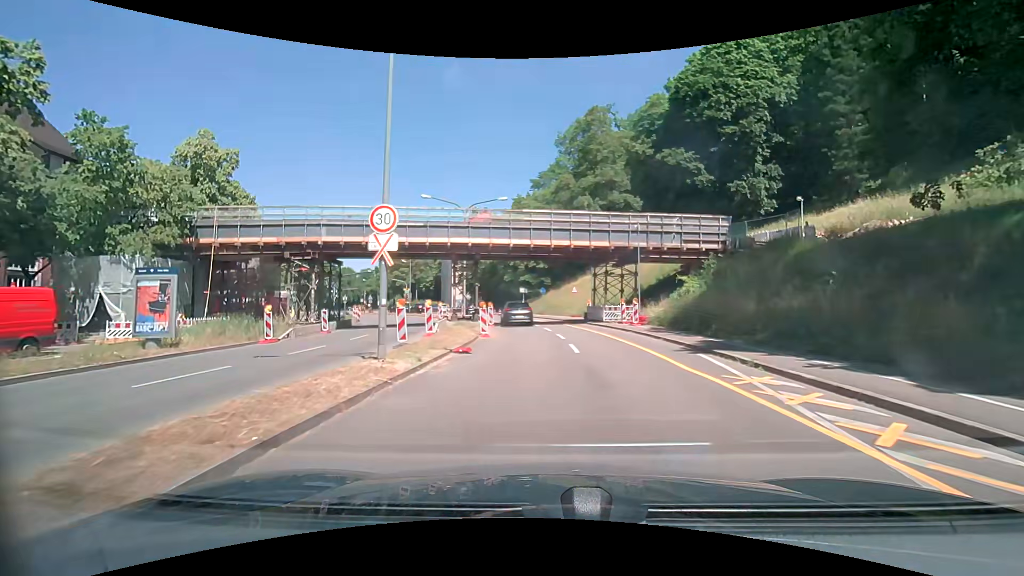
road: primary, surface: asphalt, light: Day
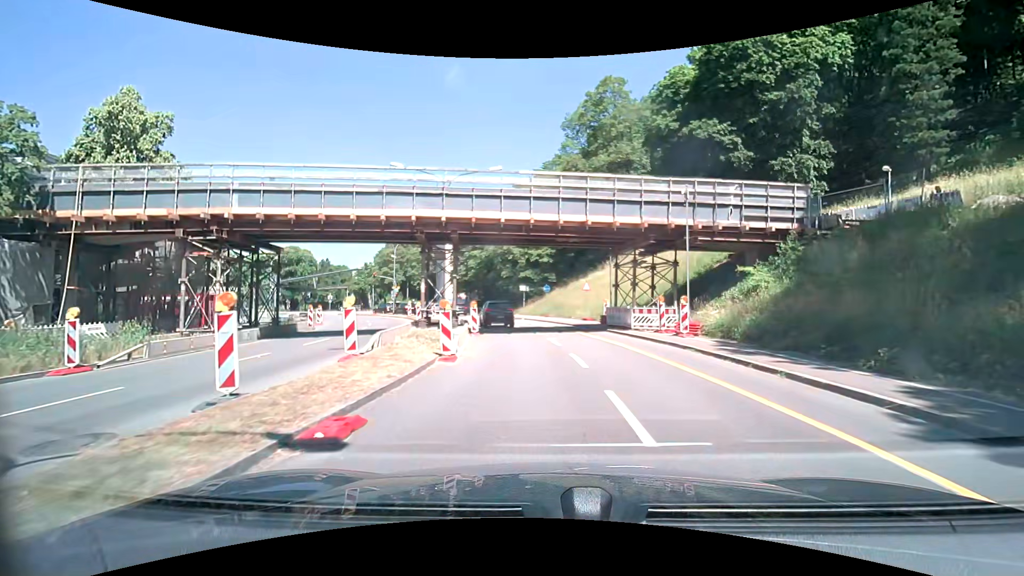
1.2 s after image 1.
(-0.1, +9.1) m; -1°
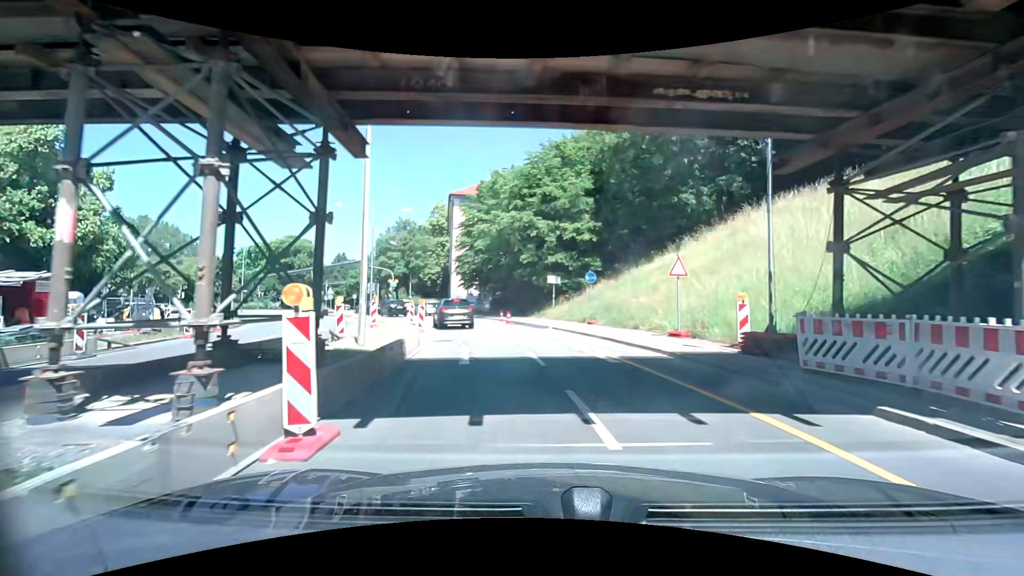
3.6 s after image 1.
(-0.3, +18.0) m; -3°
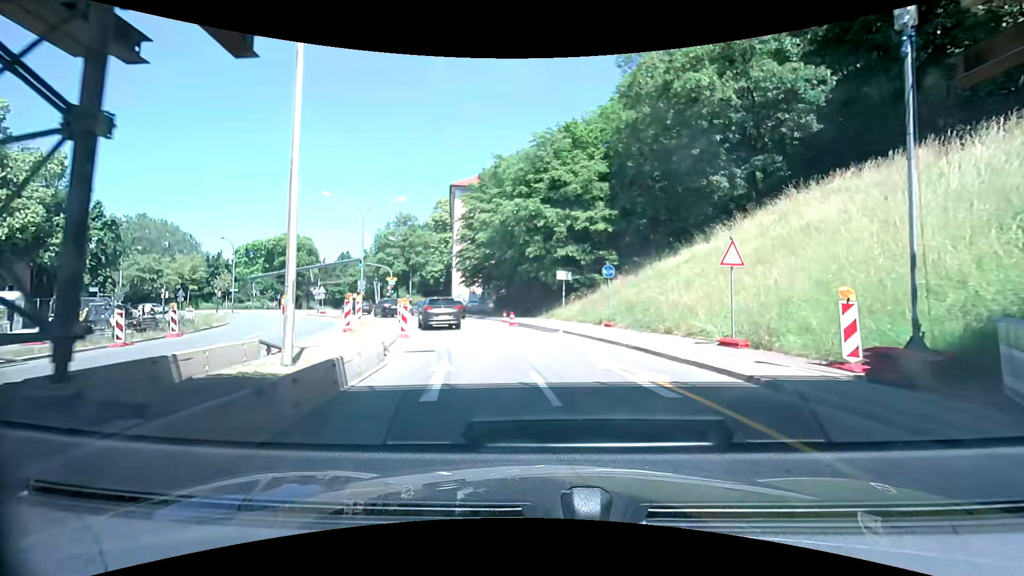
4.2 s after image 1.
(0.0, +4.2) m; -2°
